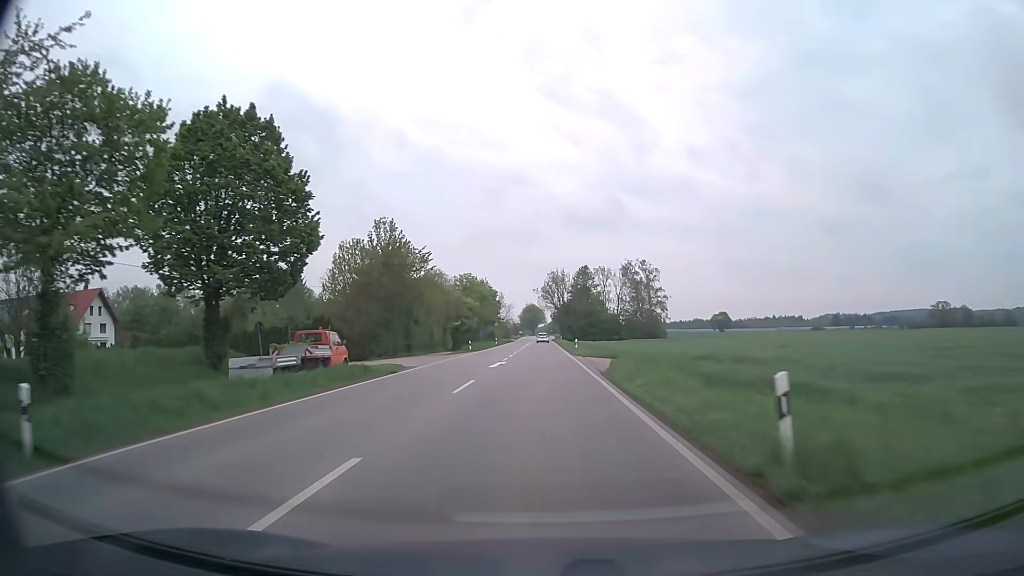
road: secondary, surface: asphalt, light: Day
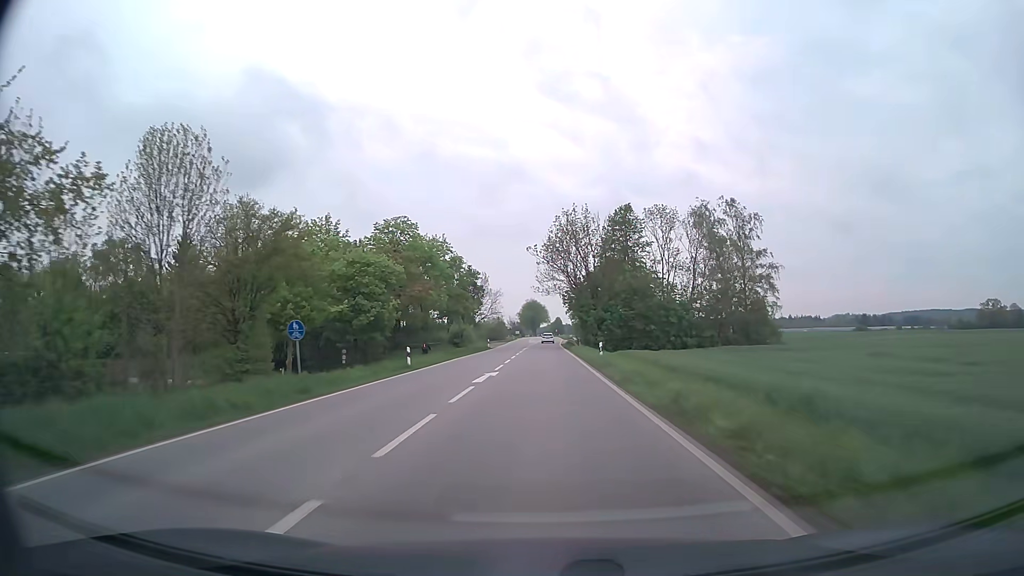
(-0.2, +62.2) m; 0°
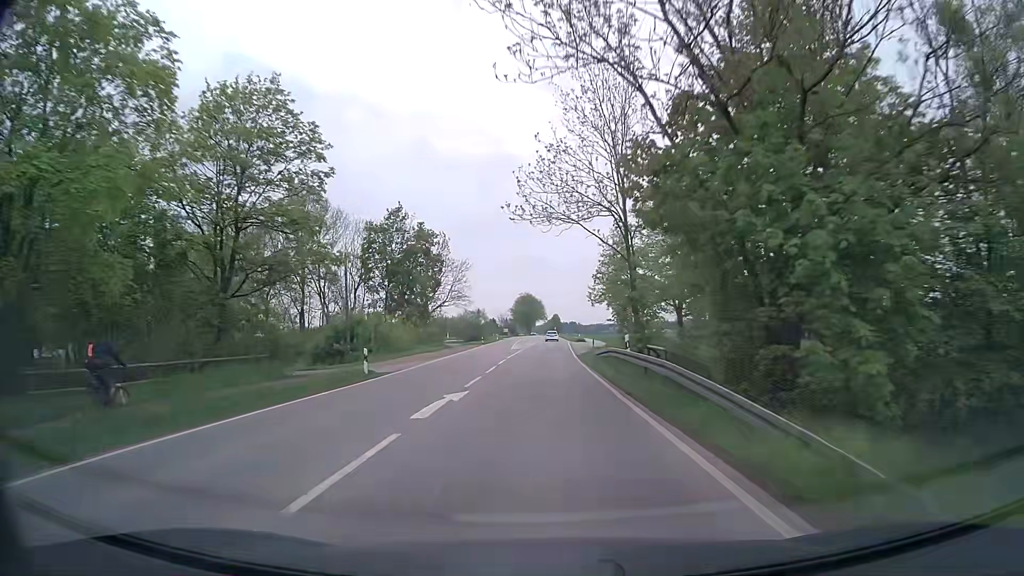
(+0.1, +50.6) m; 0°
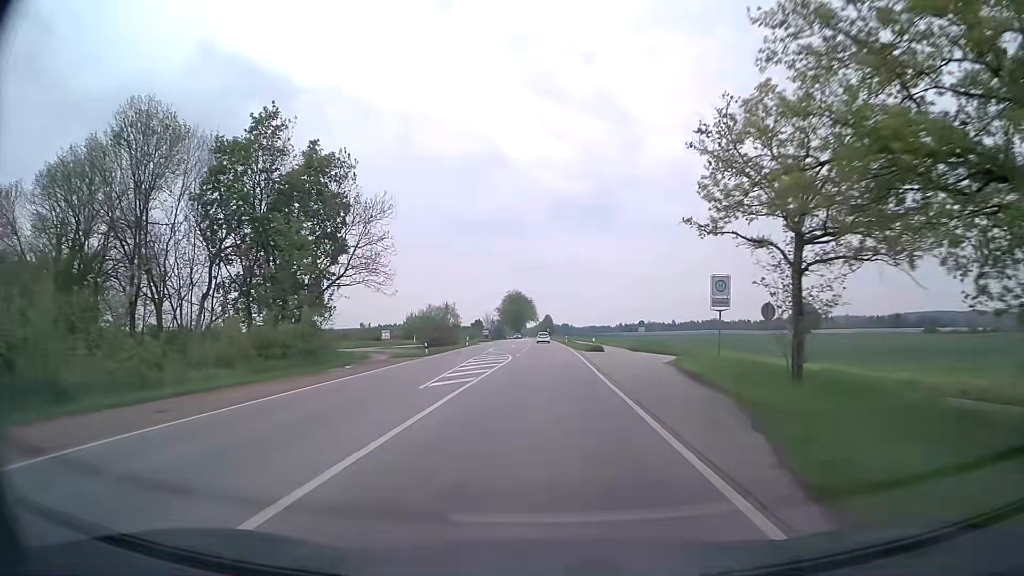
(+0.2, +38.1) m; +1°
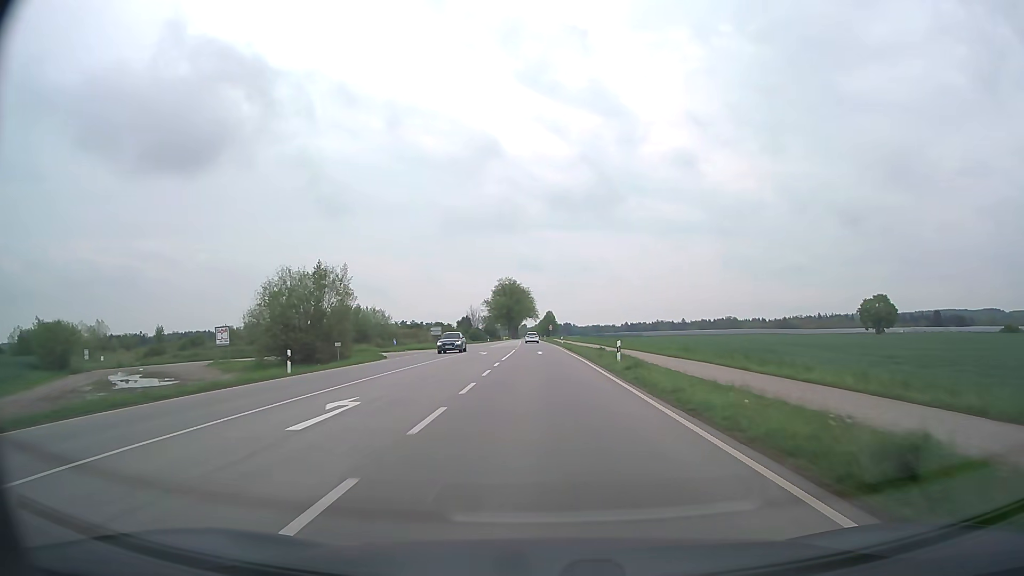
(+0.2, +63.5) m; 0°
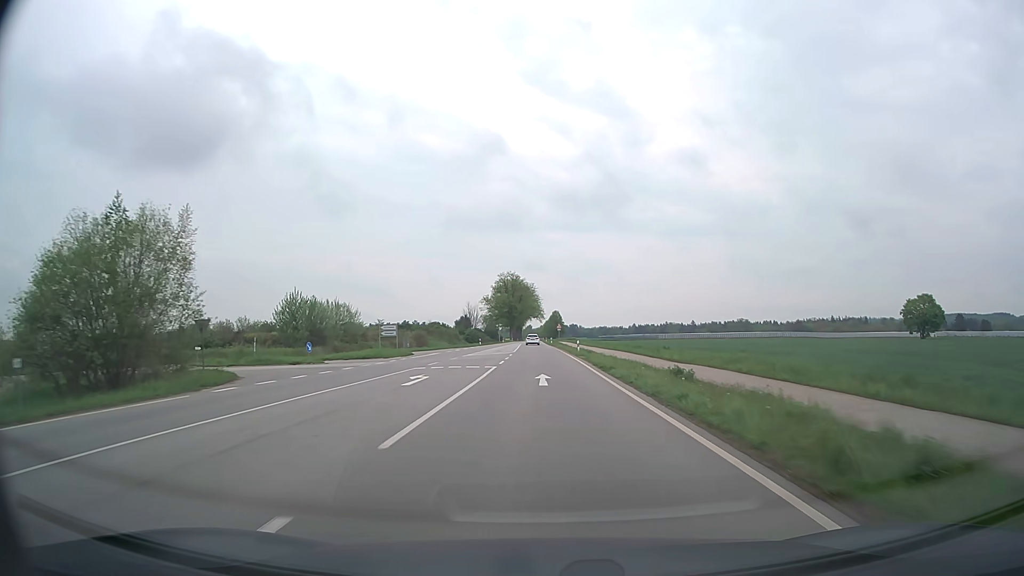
(-0.1, +25.4) m; -1°
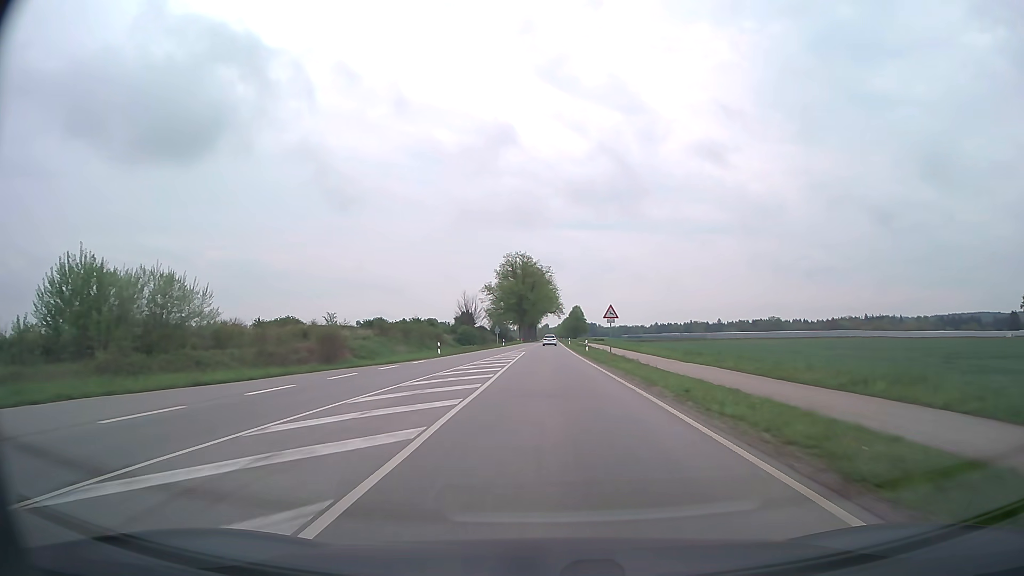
(-0.7, +50.8) m; -1°
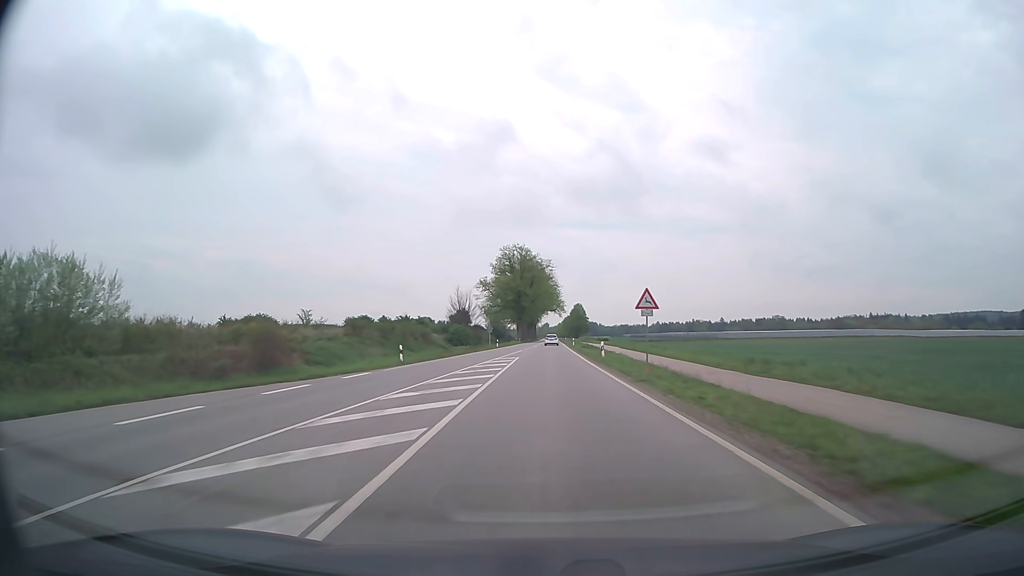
(0.0, +12.7) m; 0°
(0, +10) (0, +20) (0, +30) (0, +40) (0, +50) (0, +60) (0, +70) (+1, +80) (+1, +90) (+1, +100) m
